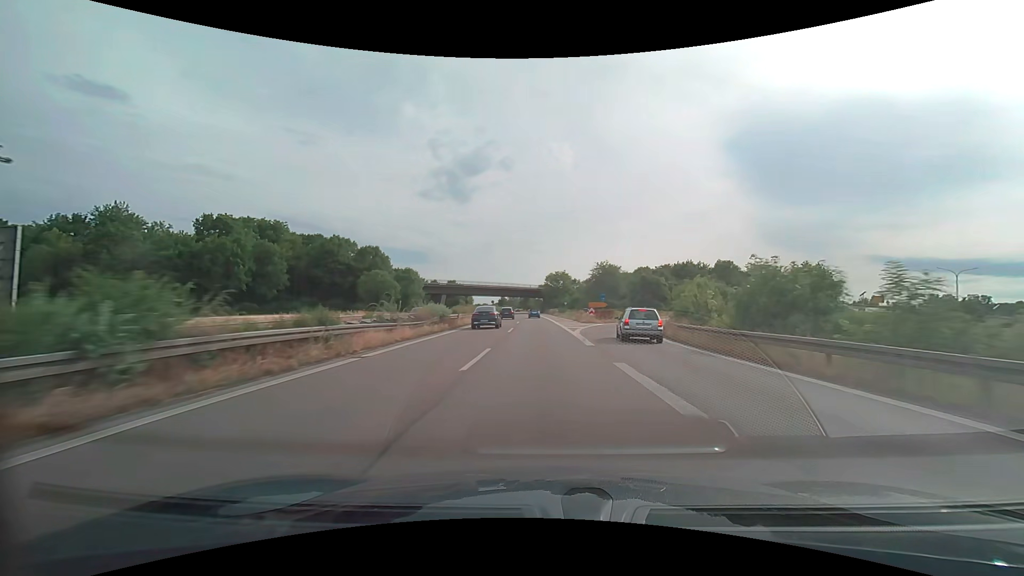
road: trunk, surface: asphalt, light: Day
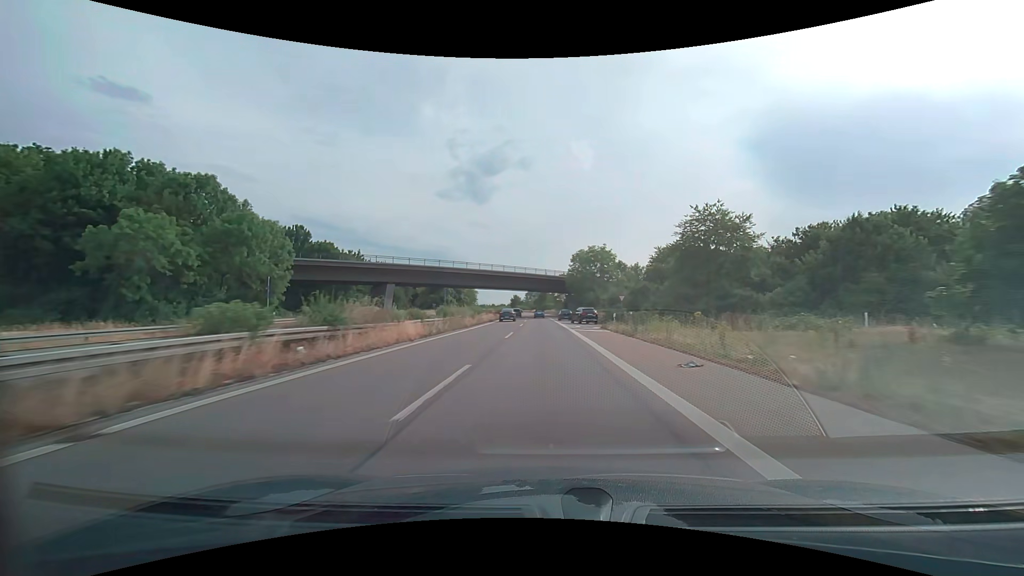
(-1.0, +59.2) m; -2°
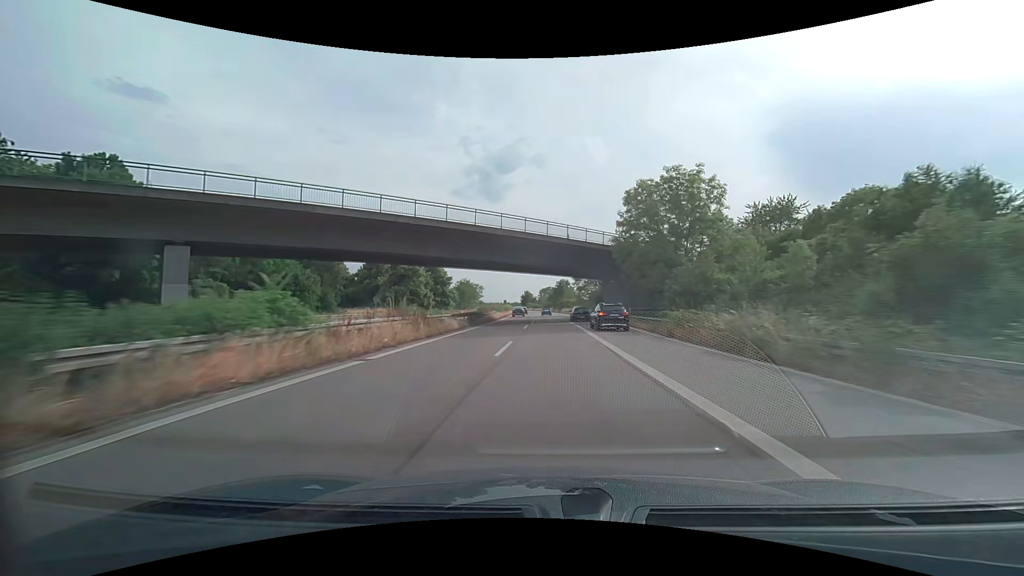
(-0.5, +45.9) m; -1°
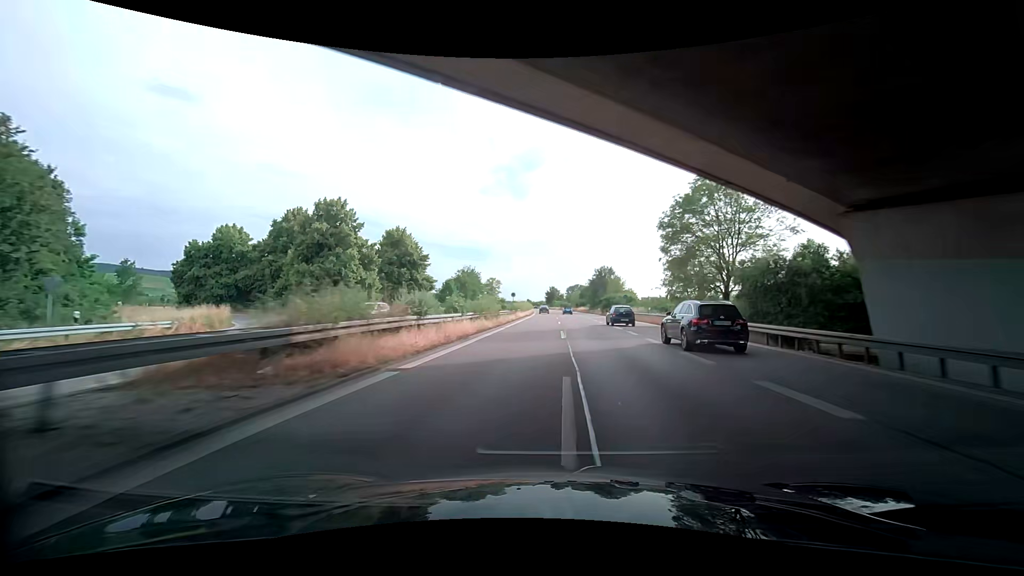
(-1.4, +46.4) m; -3°
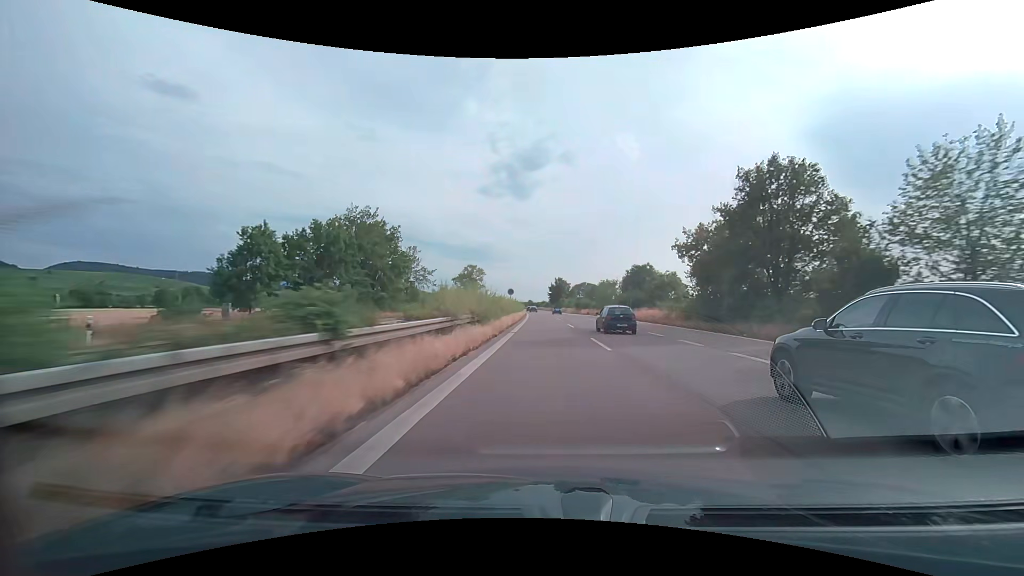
(-0.9, +78.3) m; -1°
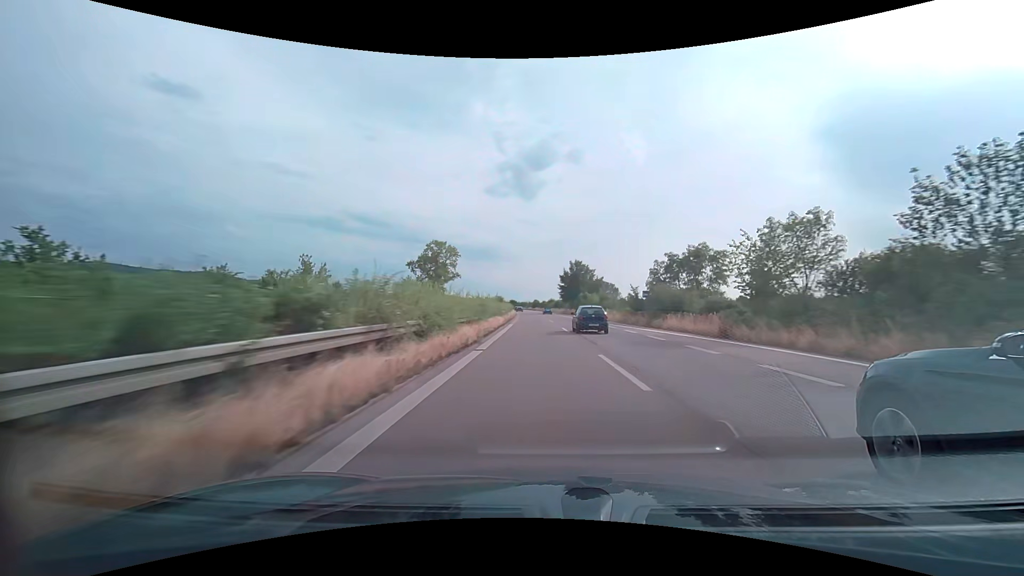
(-0.4, +63.0) m; -1°
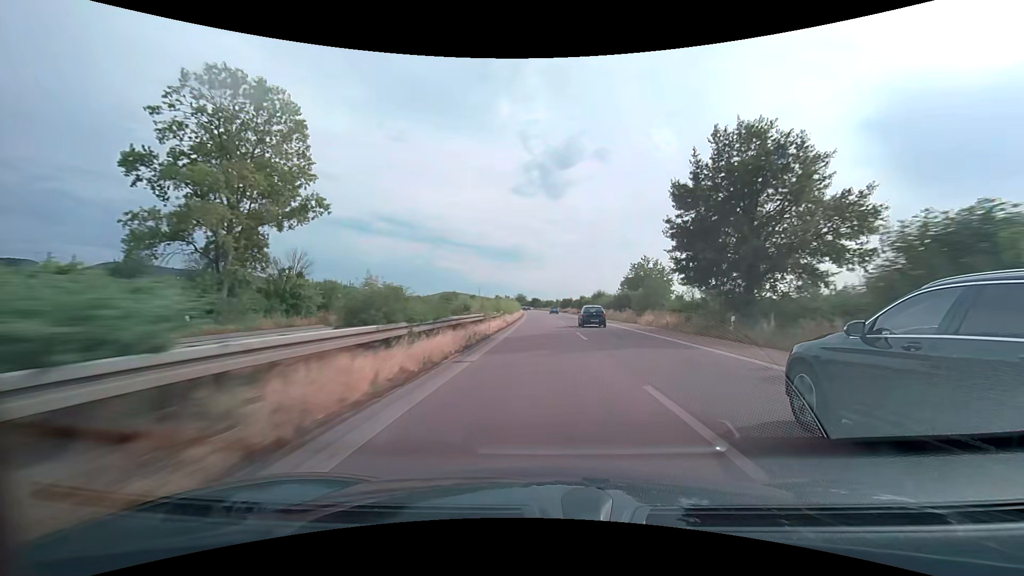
(-1.8, +79.0) m; -3°
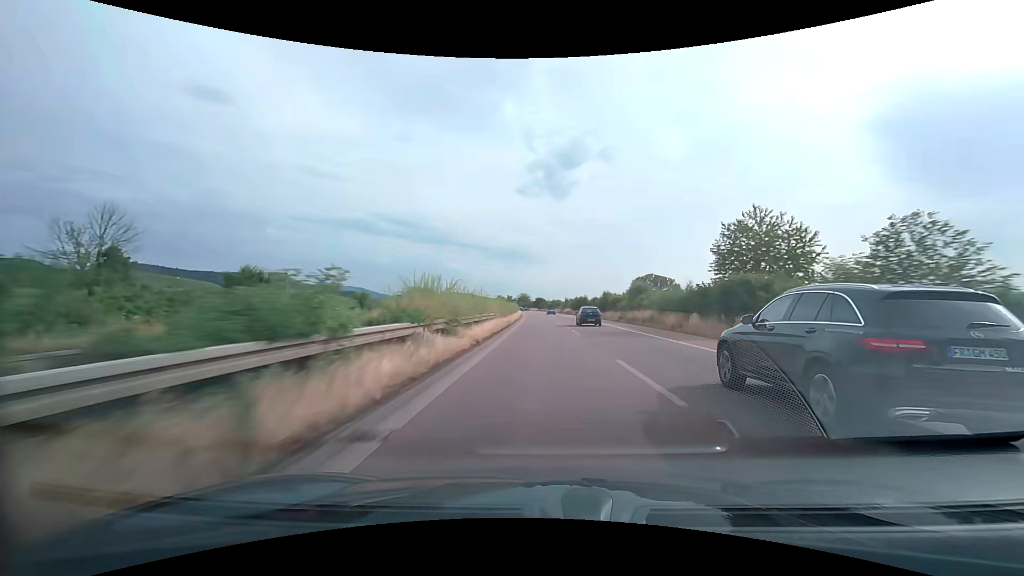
(-0.2, +31.6) m; -1°
(0, +10) (0, +20) (0, +30) (0, +40) (0, +50) (0, +60) (0, +70) (0, +80) (0, +90) (0, +100) m
